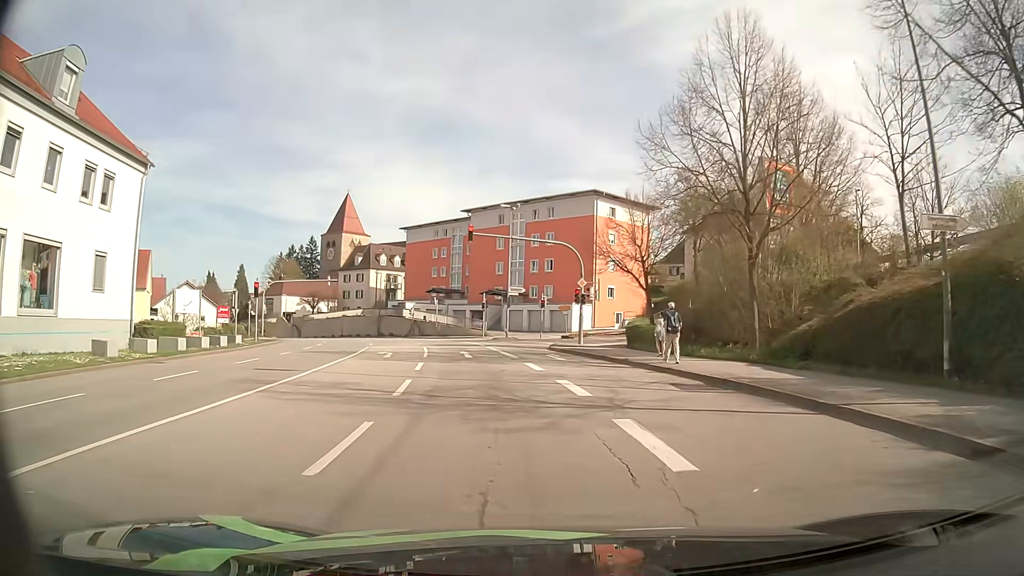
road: tertiary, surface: asphalt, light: Day
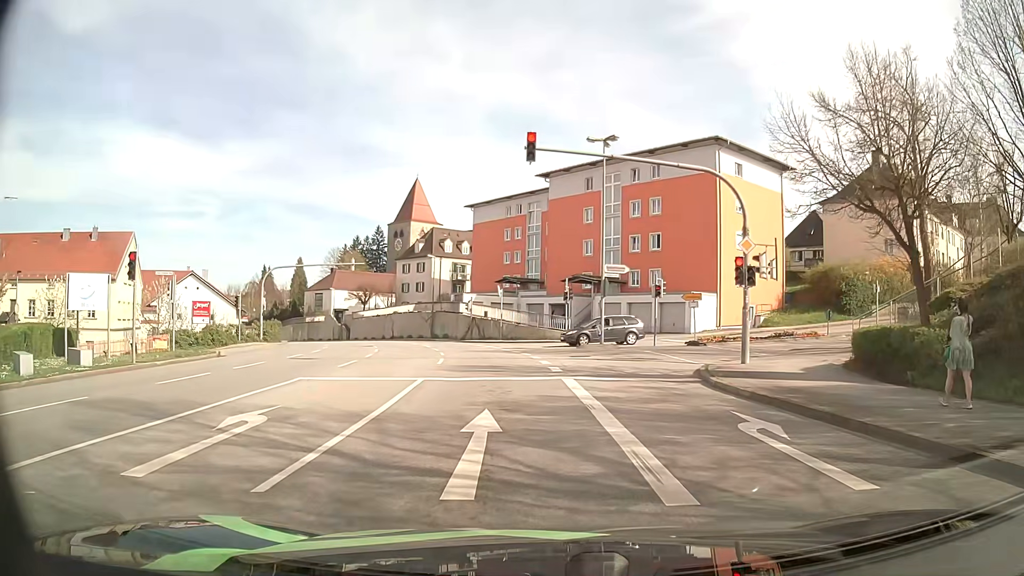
(-1.0, +18.2) m; -7°
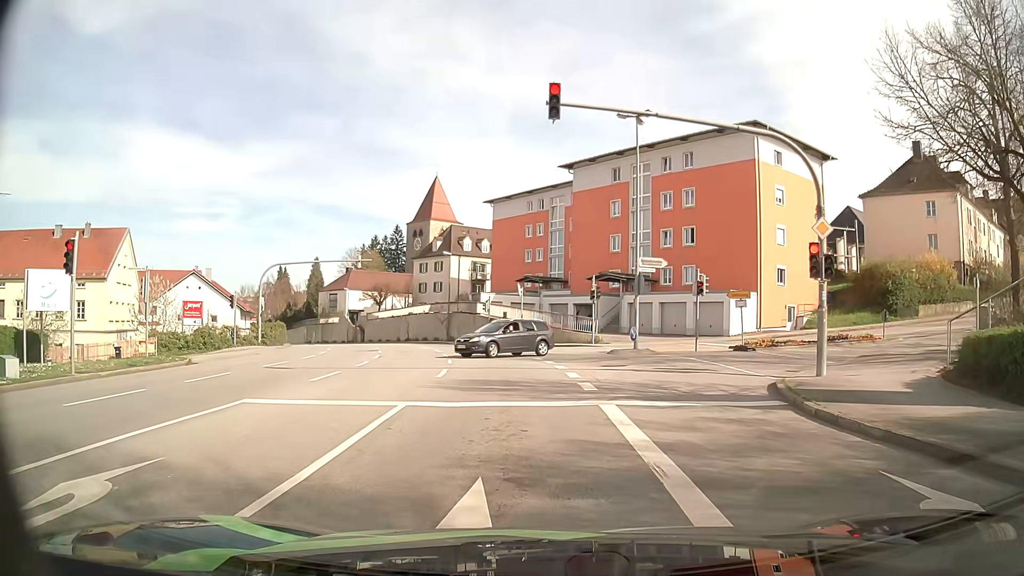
(-0.1, +4.1) m; -1°
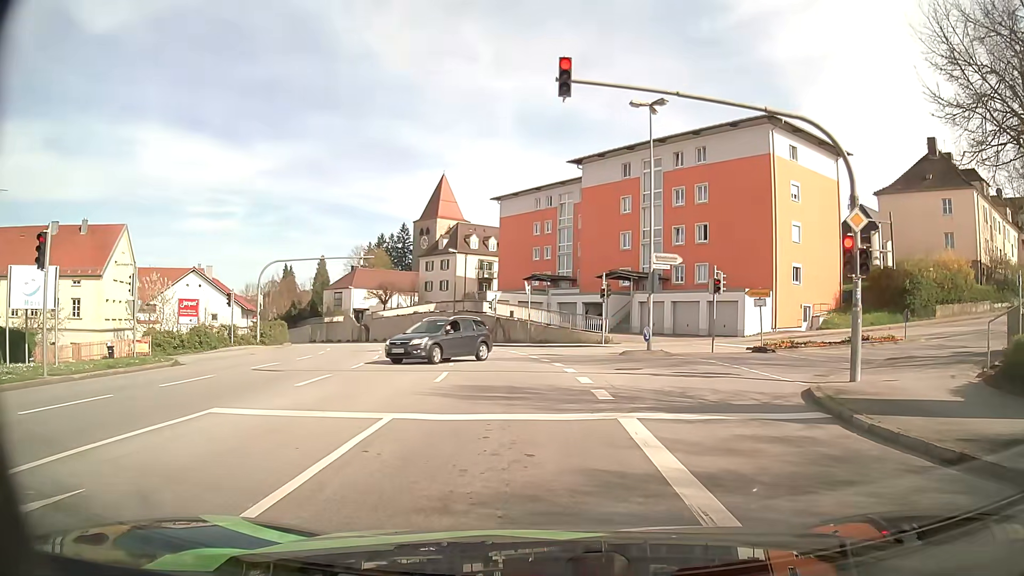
(0.0, +1.4) m; -3°
